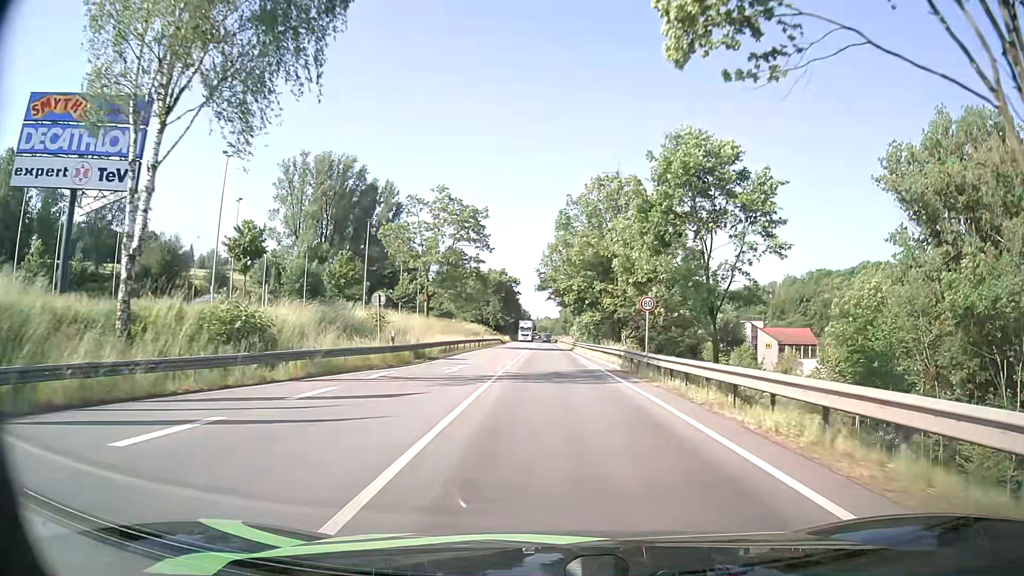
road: primary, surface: asphalt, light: Day
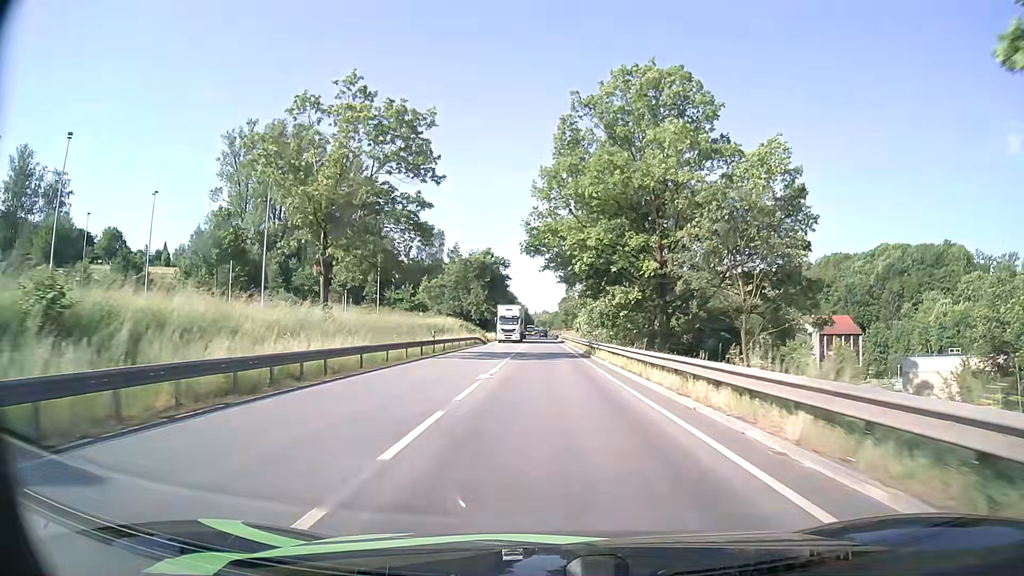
(+0.4, +28.3) m; +1°
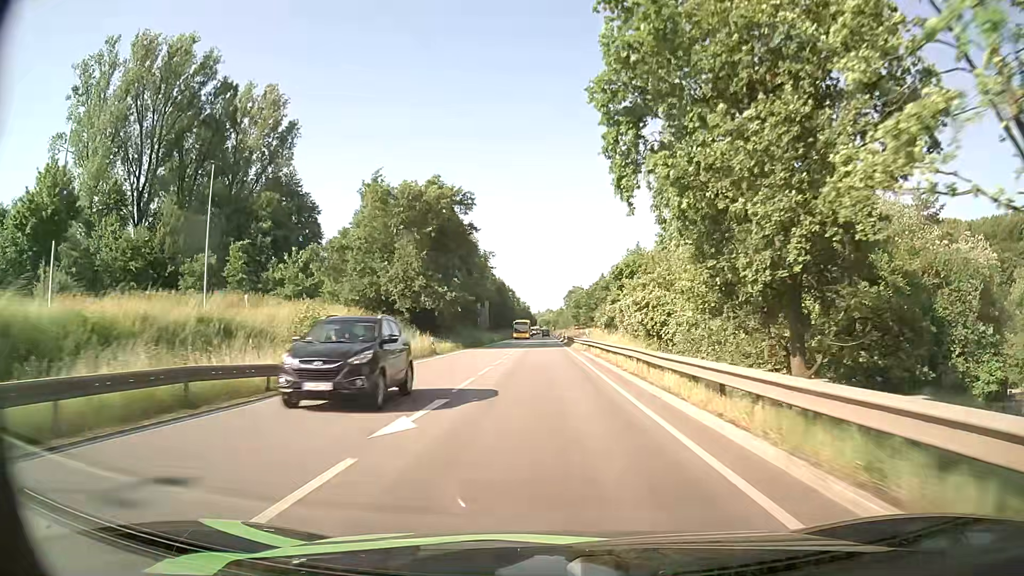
(0.0, +52.1) m; 0°
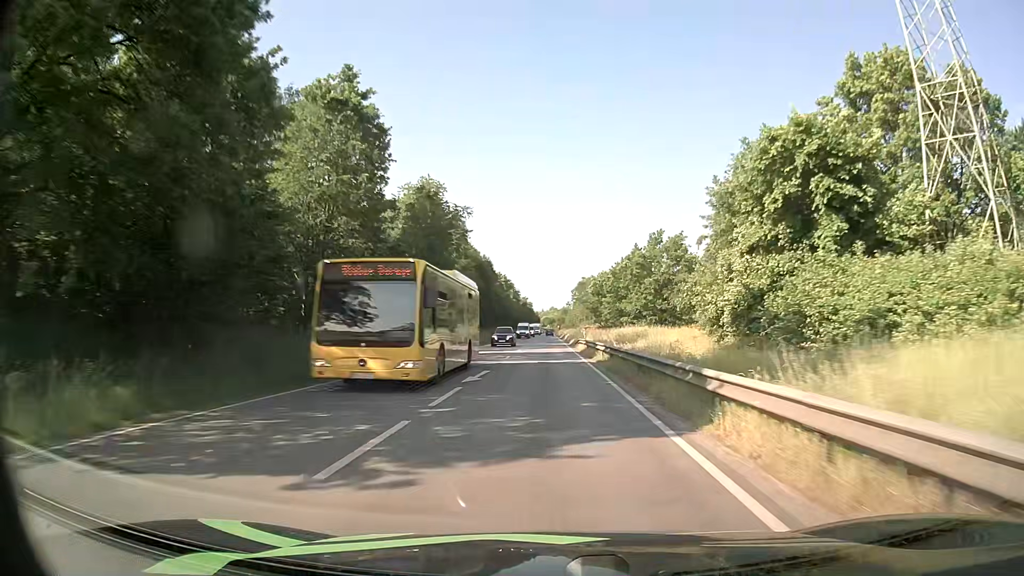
(-0.3, +45.5) m; -1°
